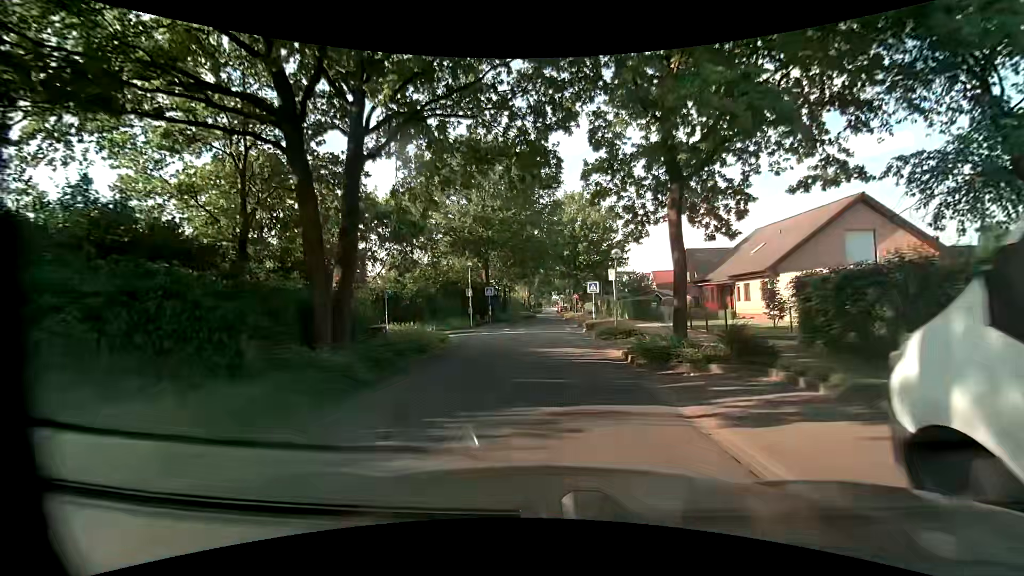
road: unclassified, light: Day
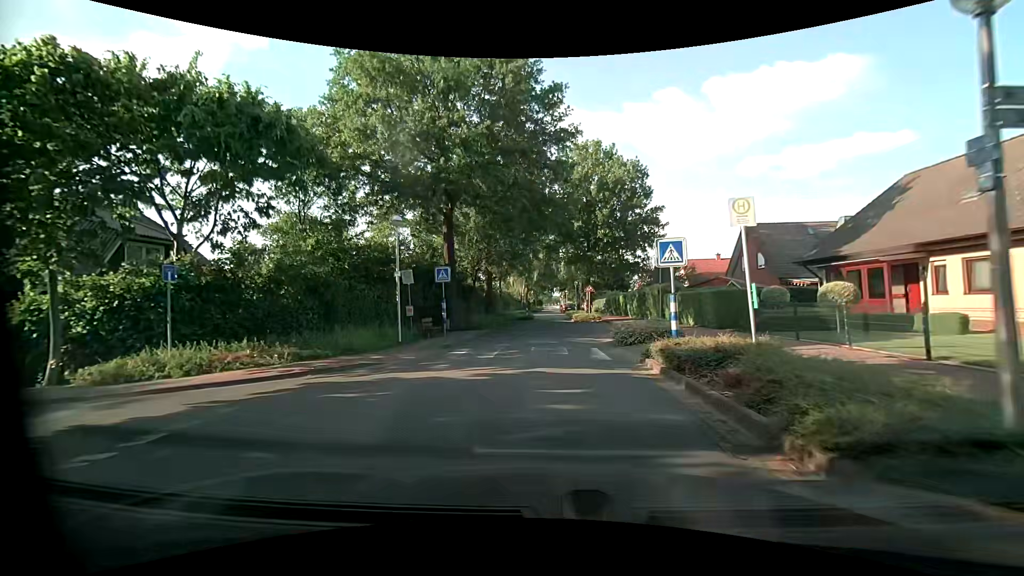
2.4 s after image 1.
(-0.4, +18.1) m; -2°
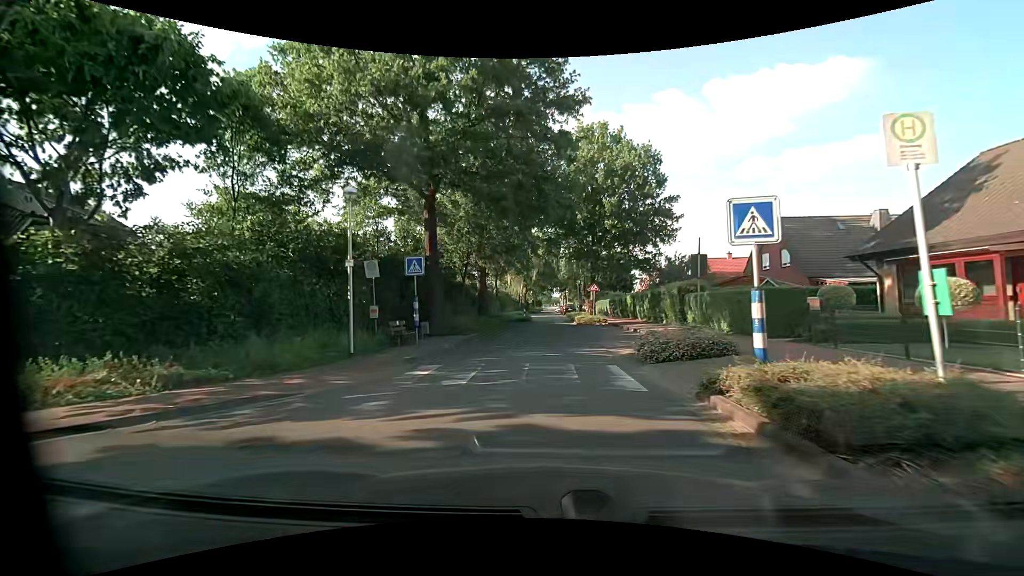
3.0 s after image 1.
(0.0, +4.5) m; +1°
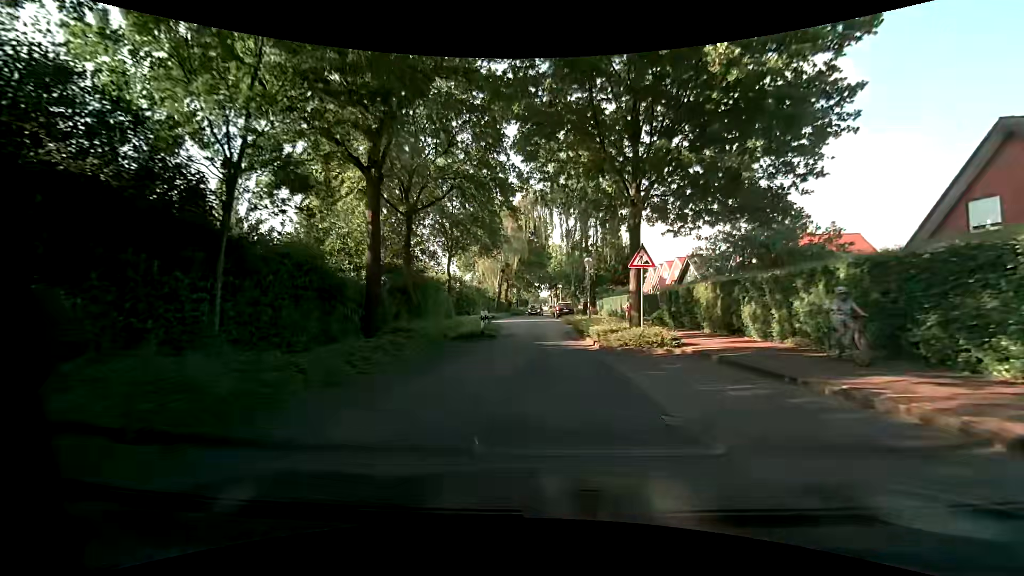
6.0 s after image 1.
(+0.2, +22.4) m; +1°
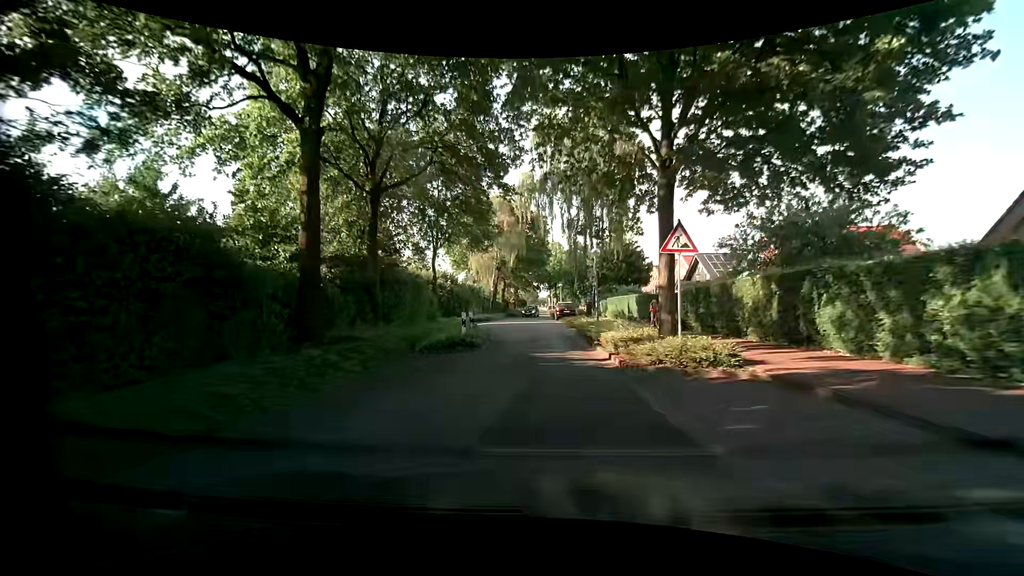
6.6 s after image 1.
(+0.1, +4.5) m; 0°
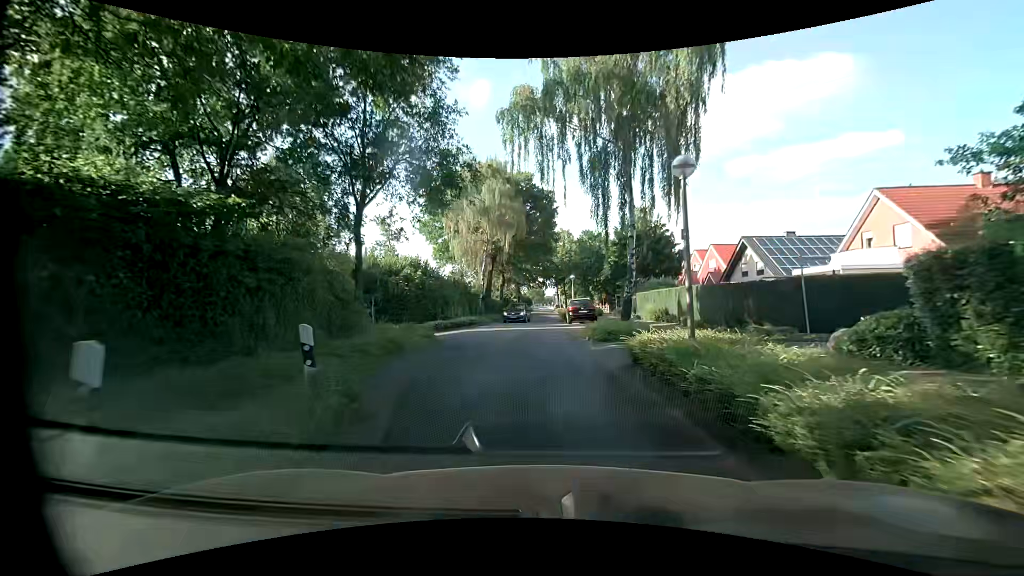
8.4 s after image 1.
(-0.1, +13.3) m; -2°
